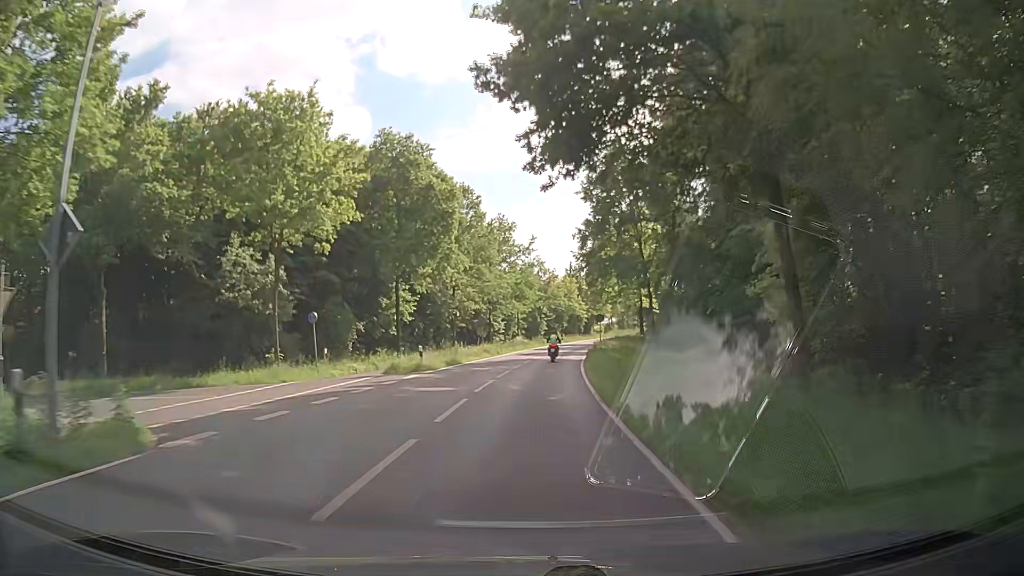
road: secondary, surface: asphalt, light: Day
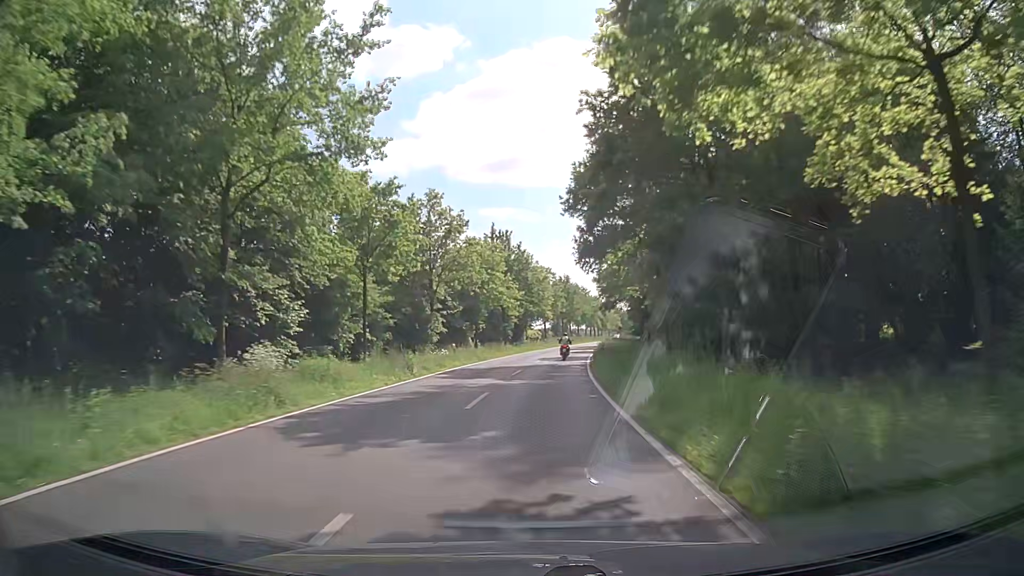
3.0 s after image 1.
(+2.5, +52.0) m; +7°
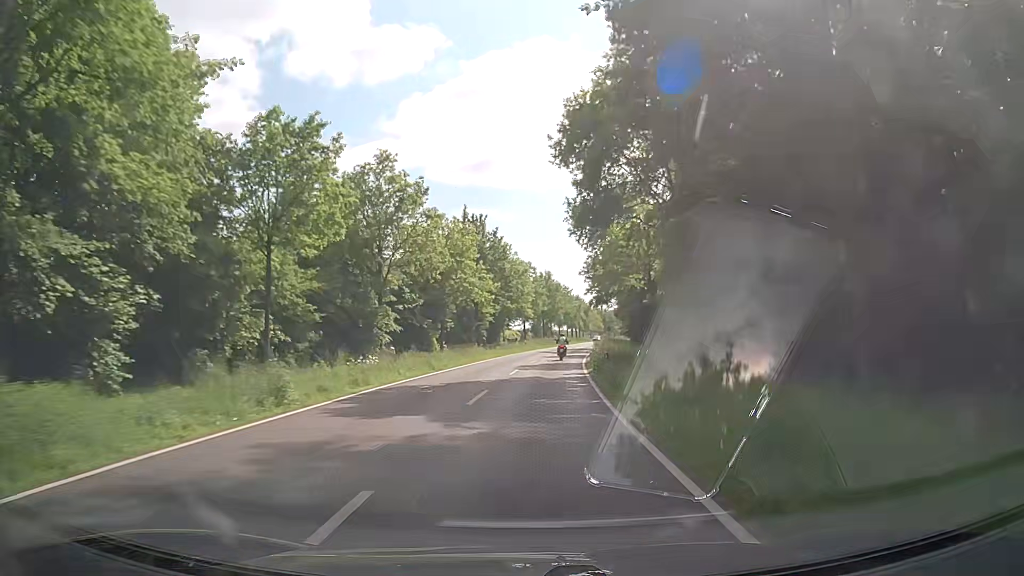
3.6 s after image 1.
(0.0, +11.1) m; +2°
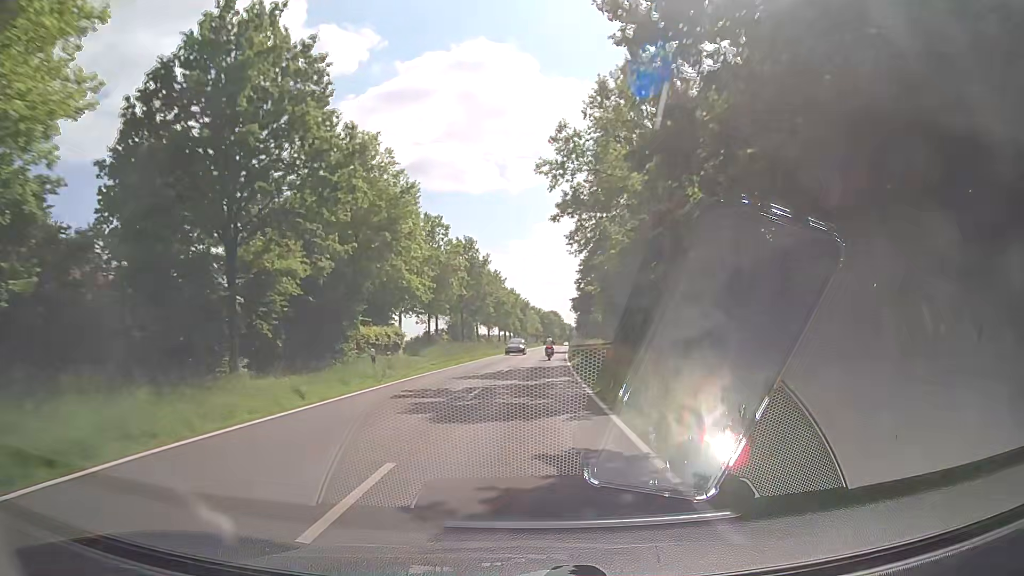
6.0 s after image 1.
(+1.7, +46.8) m; +5°
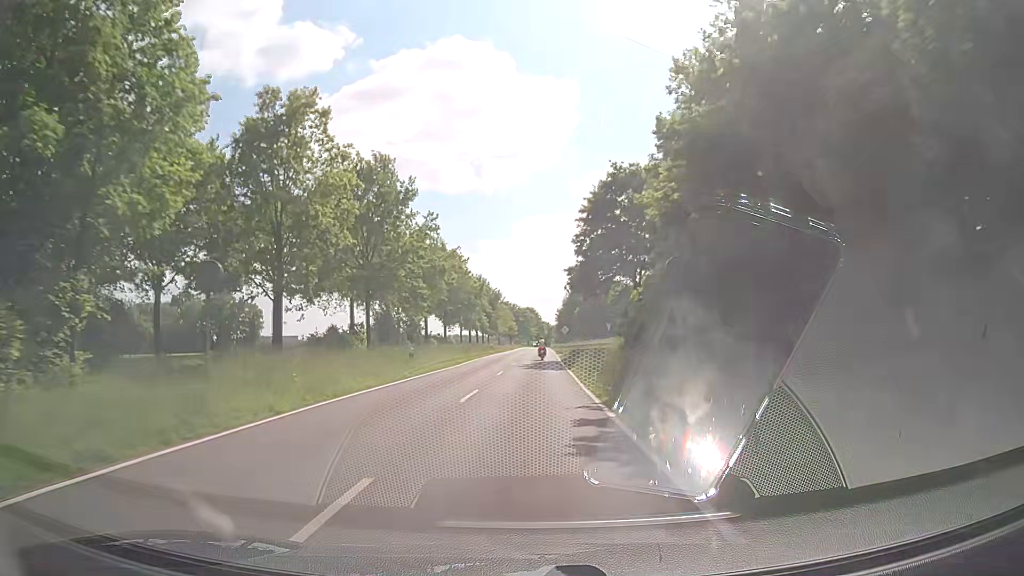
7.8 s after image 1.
(+0.8, +36.8) m; +3°
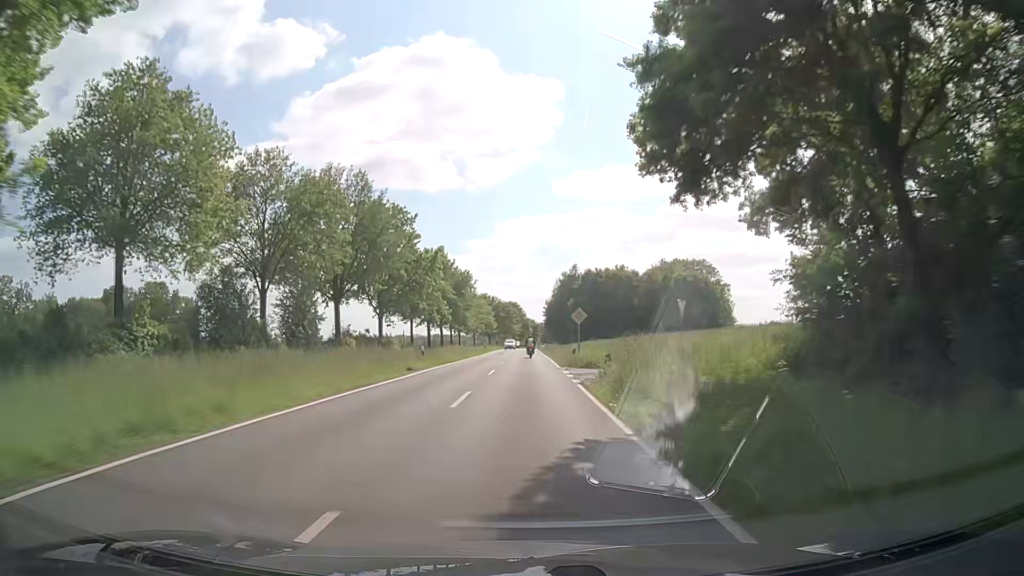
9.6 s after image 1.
(+0.3, +37.5) m; +1°
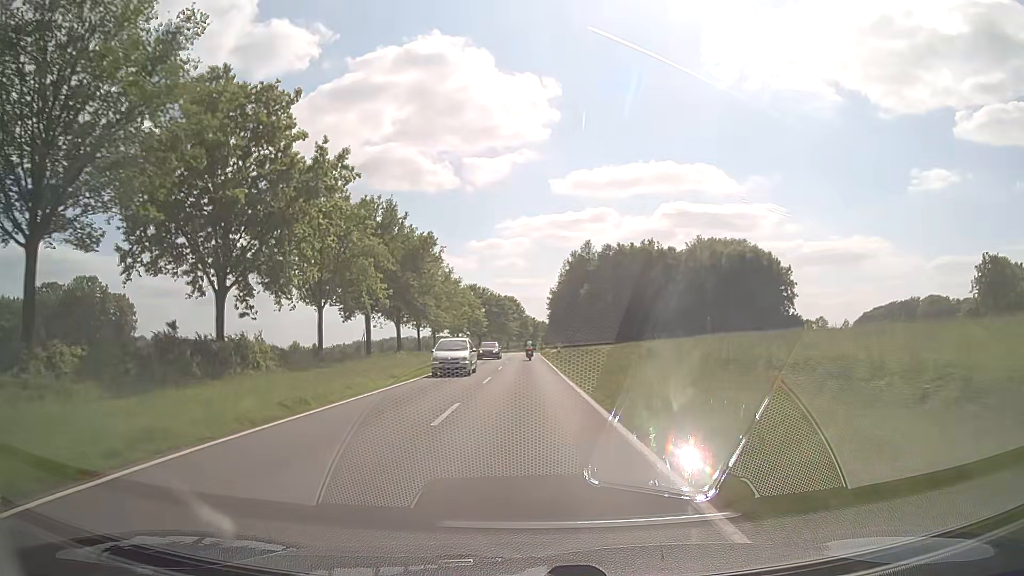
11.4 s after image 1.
(0.0, +38.2) m; 0°
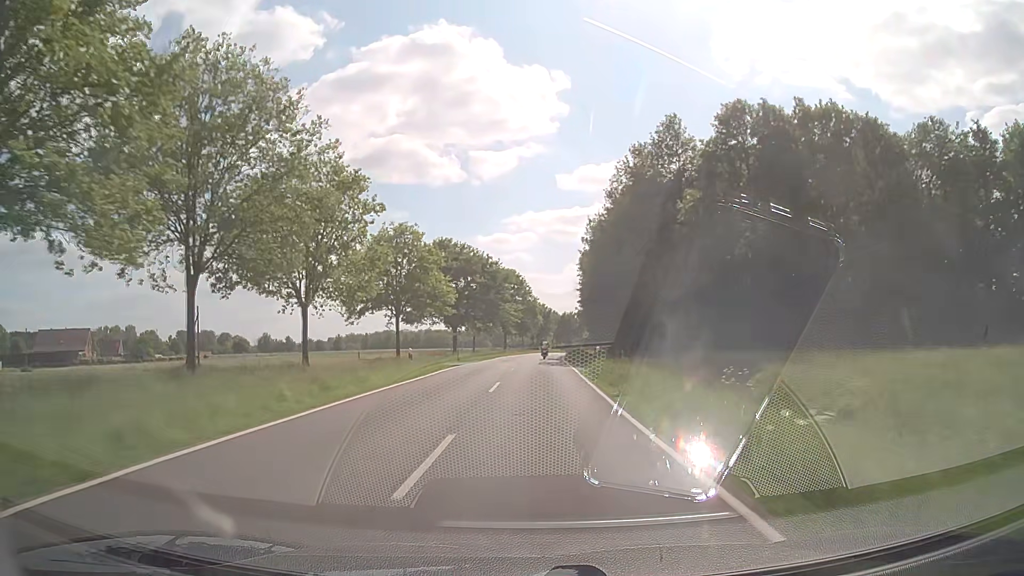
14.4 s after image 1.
(-0.7, +65.6) m; -1°
(0, +10) (0, +20) (0, +30) (+1, +40) (+1, +50) (+1, +60) (+2, +70) (+3, +80) (+3, +90) (+5, +100) m
